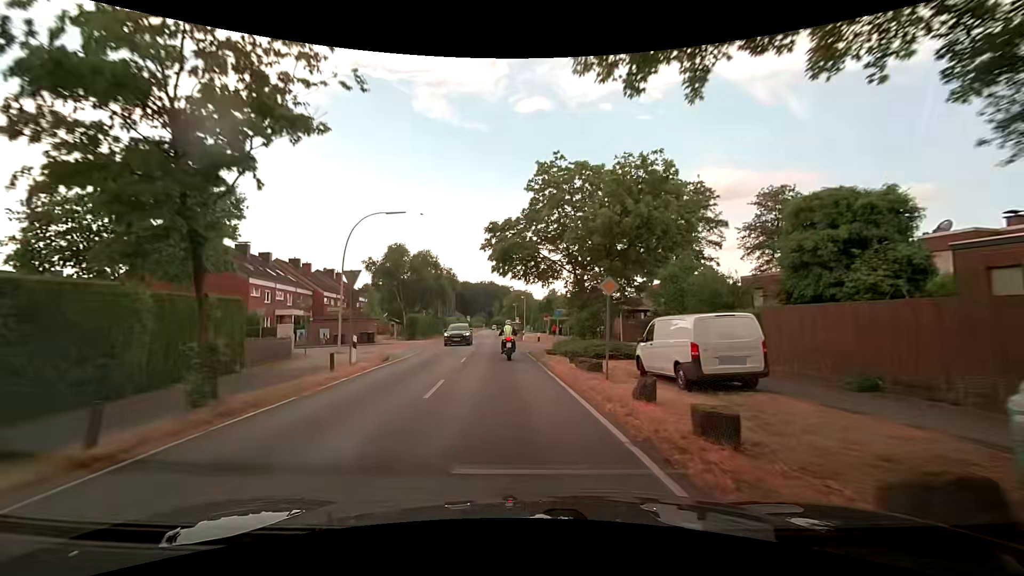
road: secondary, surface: asphalt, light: Day
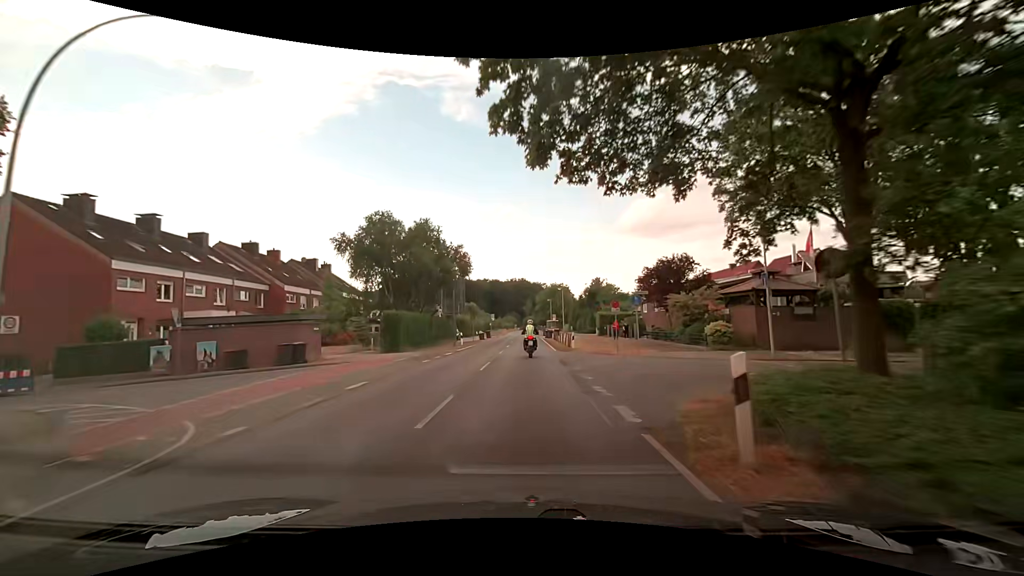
(-0.8, +21.0) m; -4°
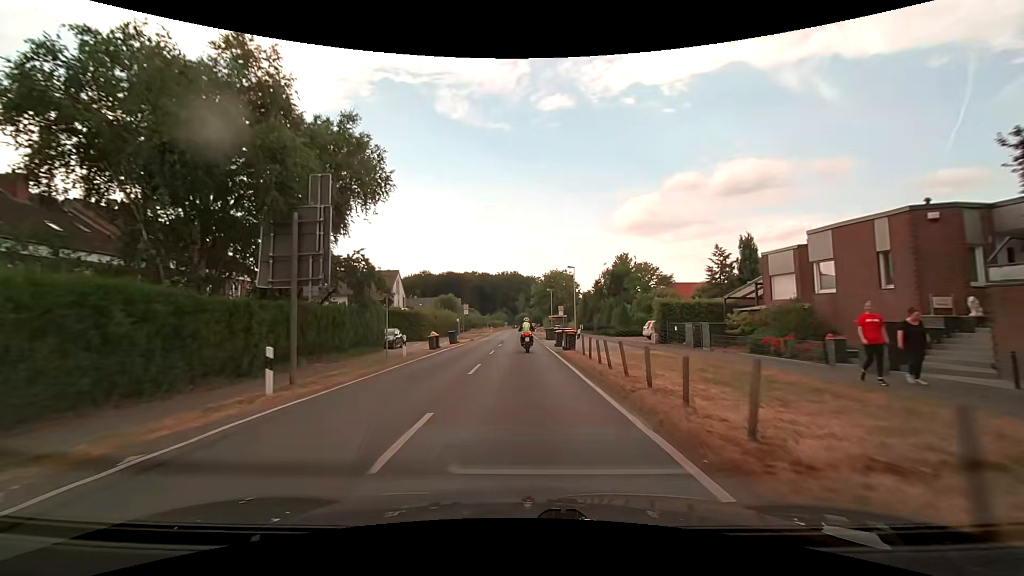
(+0.1, +29.4) m; +1°
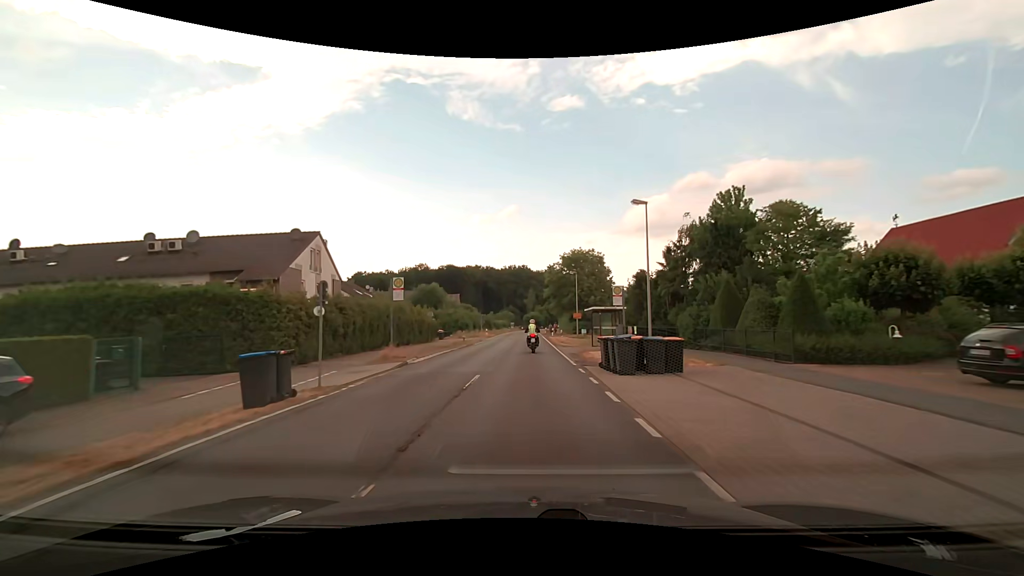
(-0.1, +30.2) m; -1°
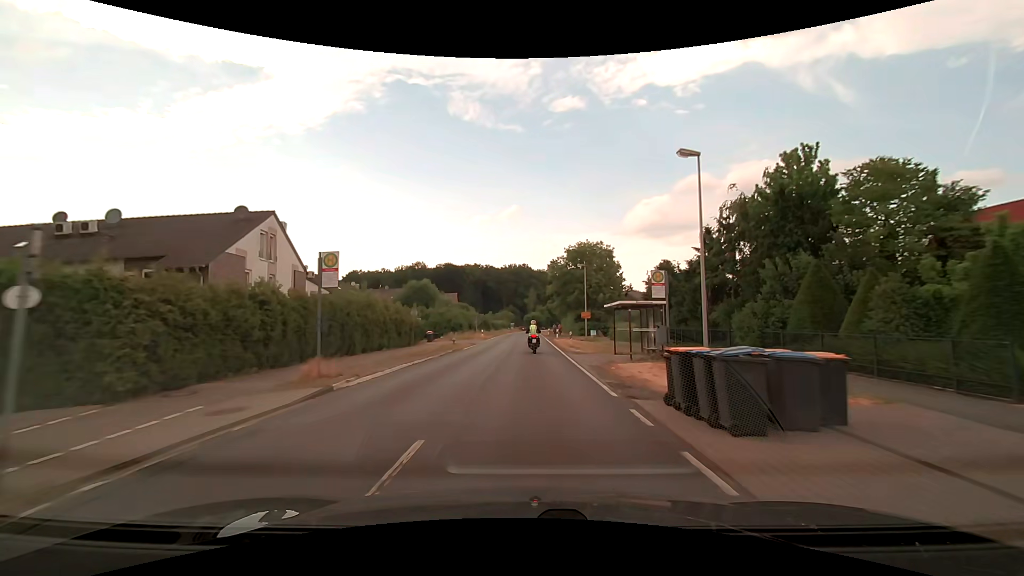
(0.0, +7.6) m; 0°
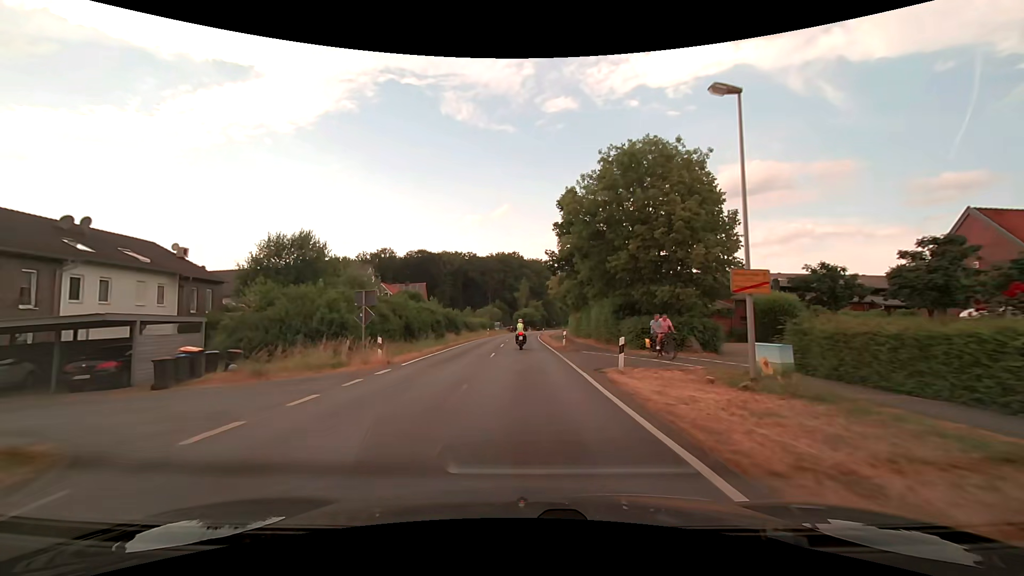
(+0.5, +38.3) m; +1°
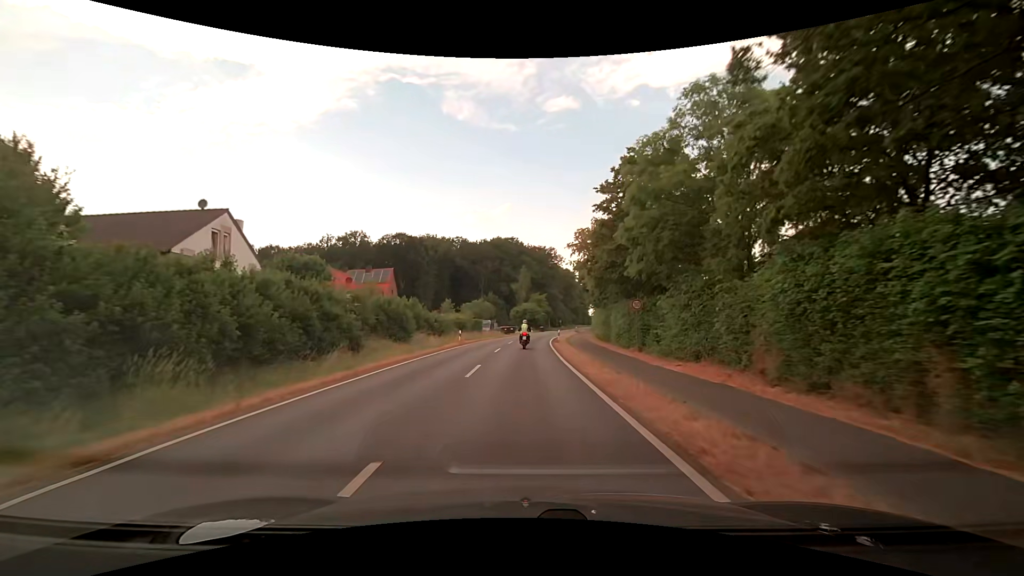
(-0.1, +30.5) m; 0°
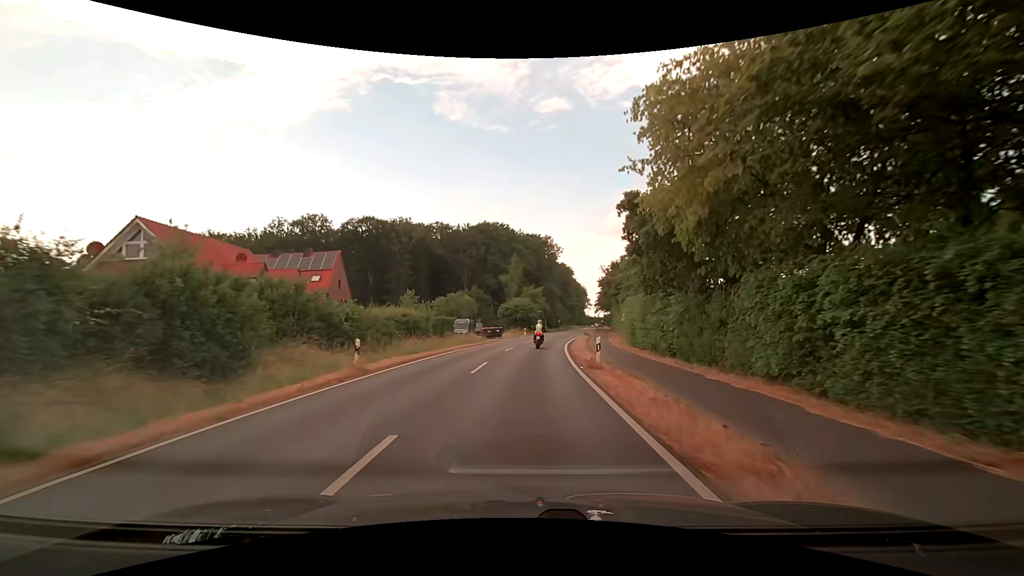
(+0.1, +22.9) m; +1°
(0, +10) (+1, +20) (+1, +30) (+2, +40) (+4, +50) (+5, +60) (+7, +70) (+8, +79) (+10, +89) (+12, +99) m
